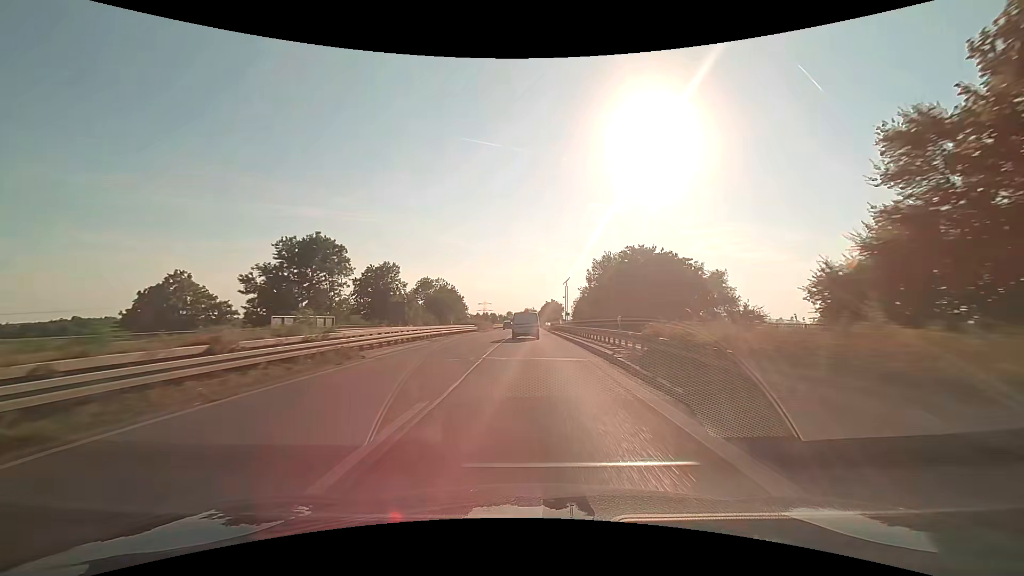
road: trunk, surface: asphalt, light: Day
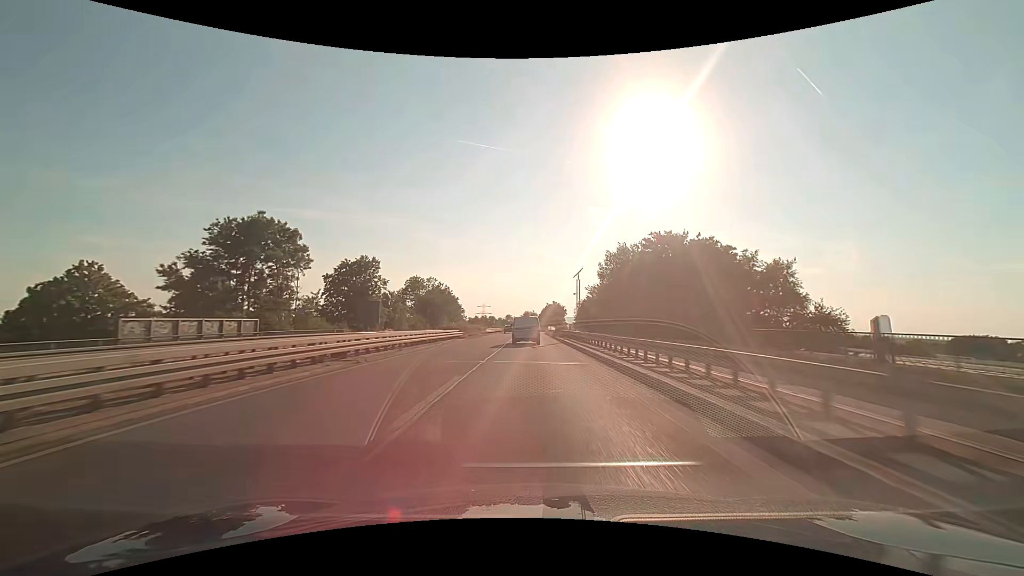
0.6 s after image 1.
(0.0, +13.8) m; 0°
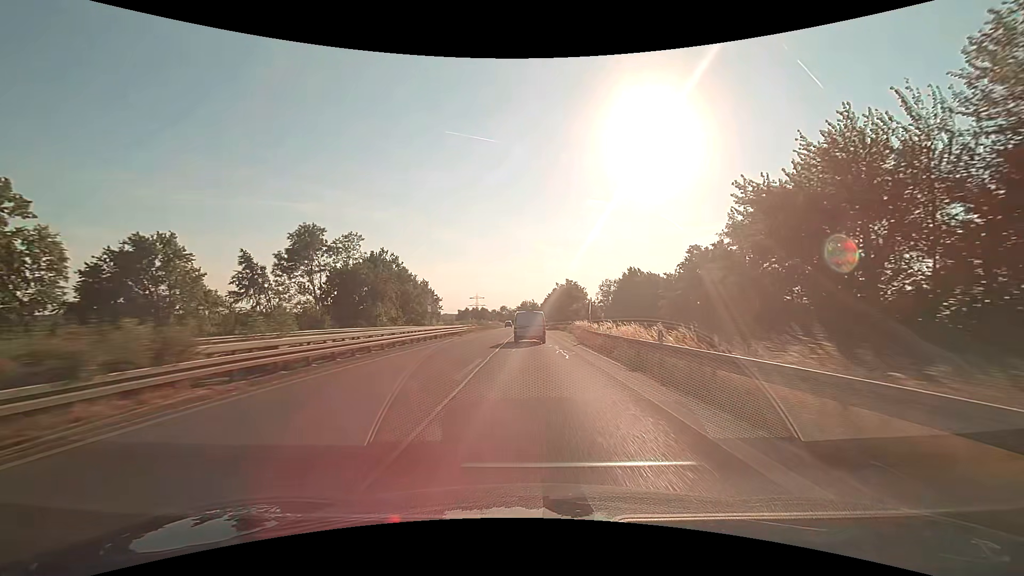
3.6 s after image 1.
(+0.3, +67.2) m; 0°
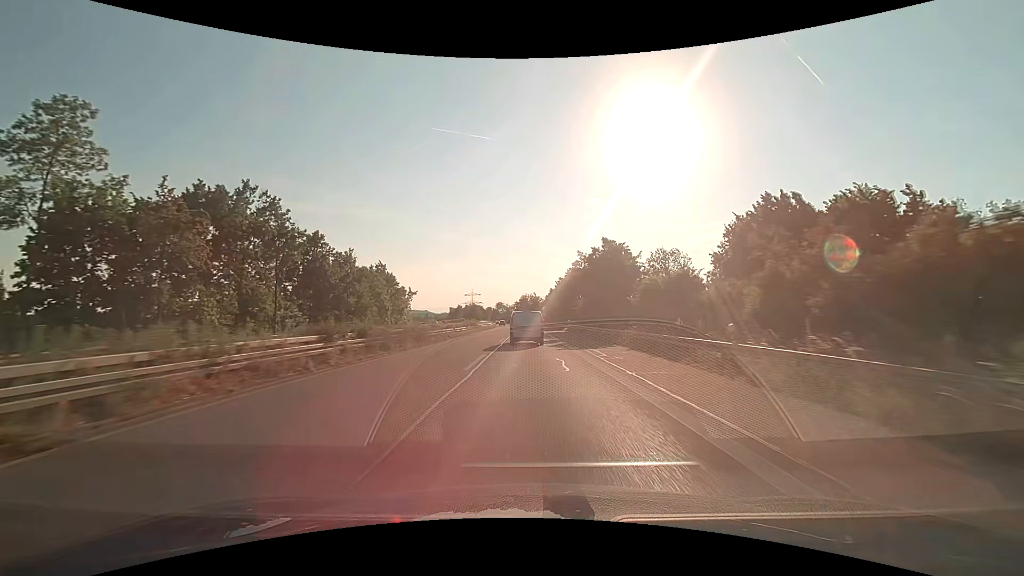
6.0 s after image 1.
(+0.1, +51.6) m; 0°
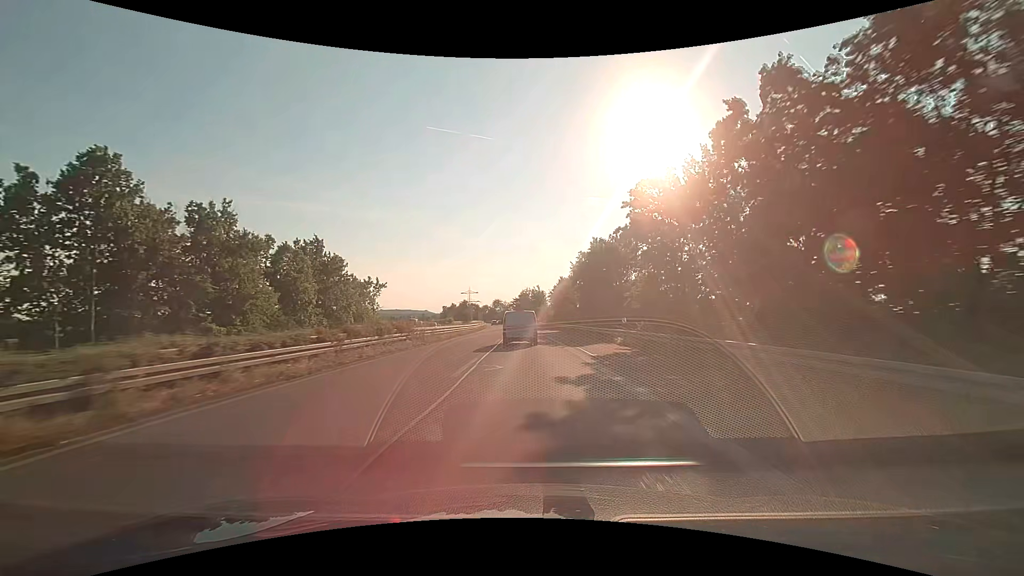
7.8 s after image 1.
(0.0, +37.5) m; 0°
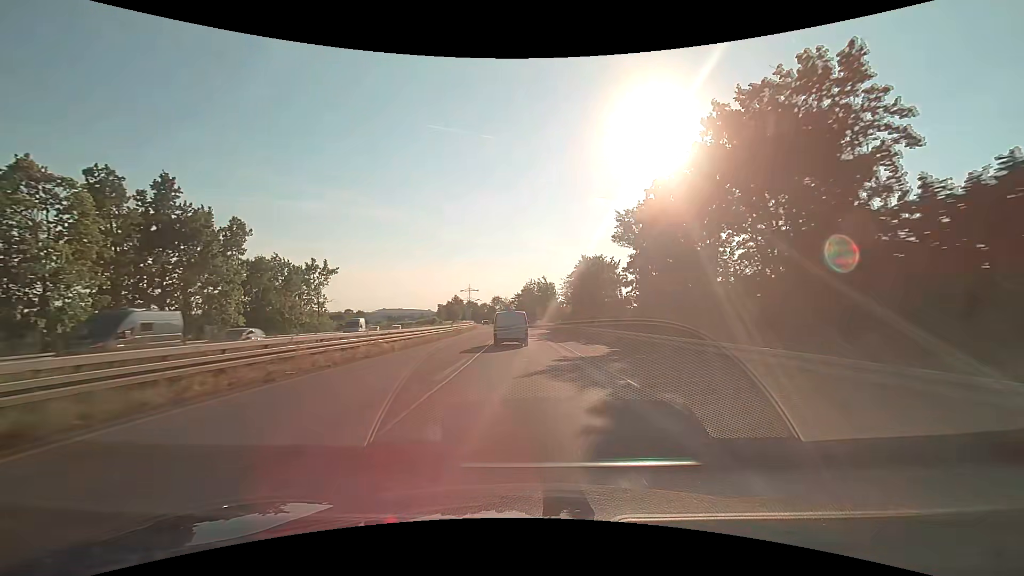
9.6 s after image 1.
(-0.1, +36.6) m; 0°
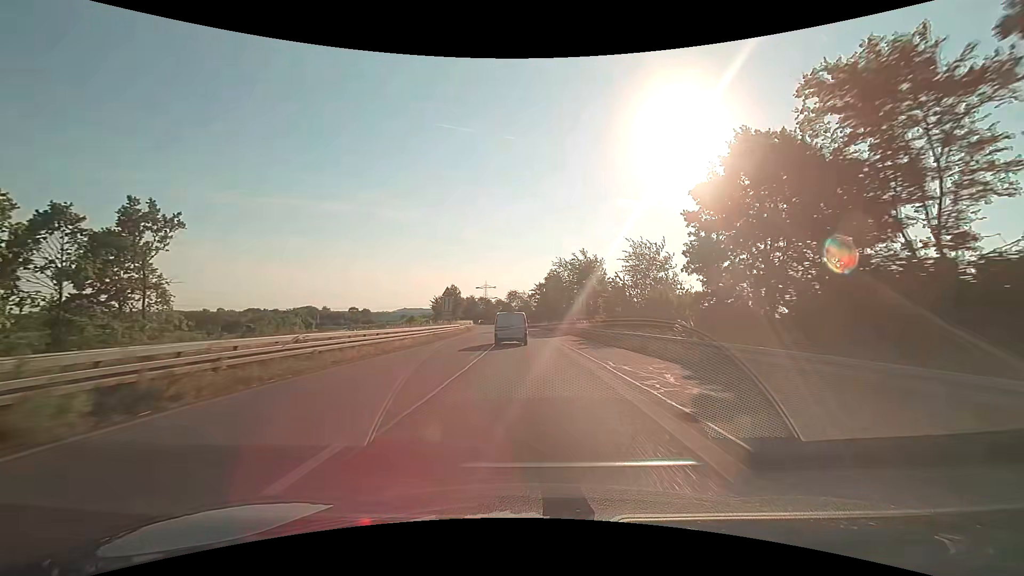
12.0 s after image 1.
(-1.0, +48.2) m; -2°
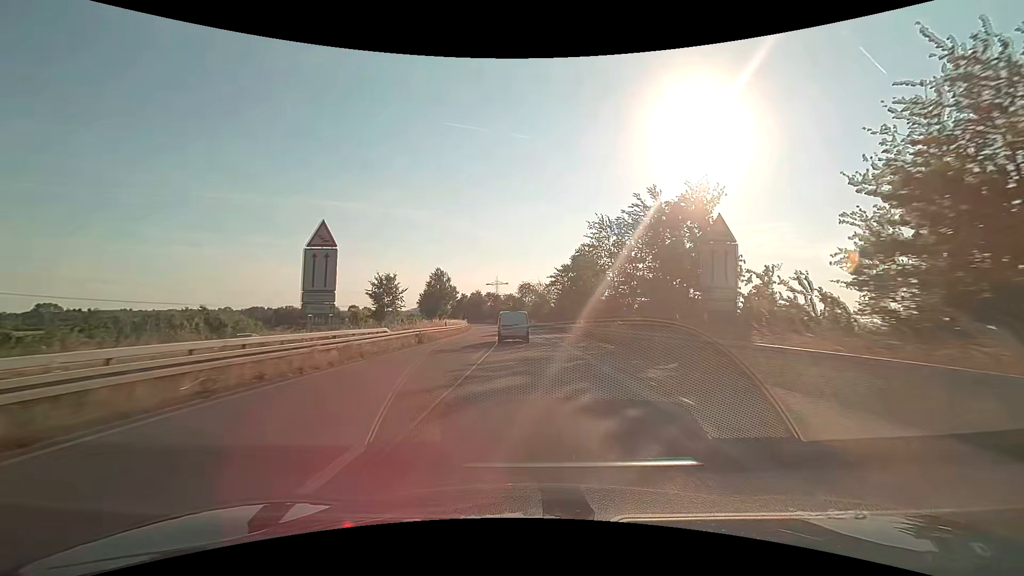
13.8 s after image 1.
(-0.7, +36.4) m; -2°
(0, +10) (0, +20) (0, +30) (-1, +40) (-1, +50) (-2, +60) (-2, +70) (-3, +80) (-4, +90) (-5, +100) m
